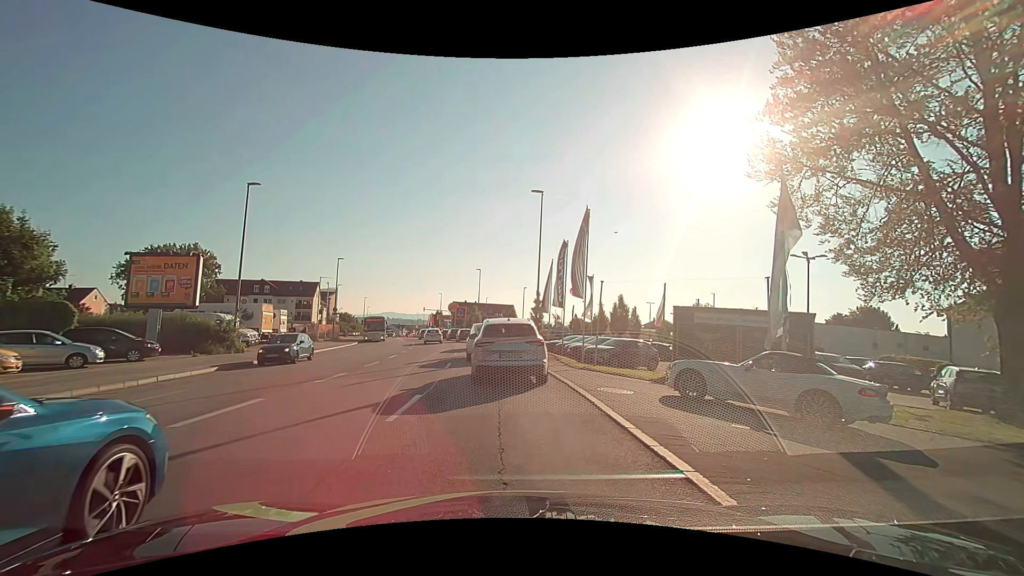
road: tertiary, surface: asphalt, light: Day
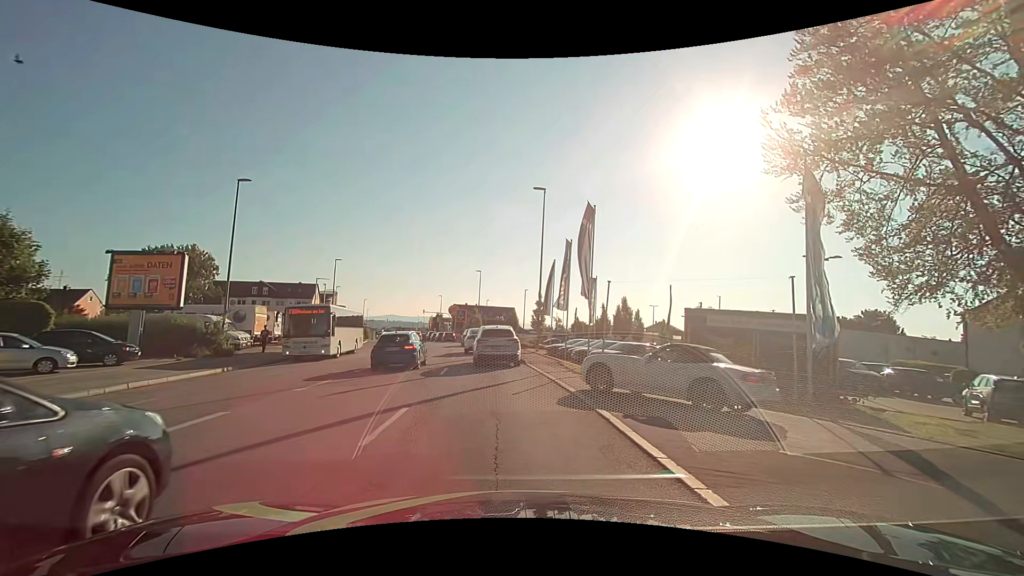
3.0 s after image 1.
(0.0, +1.4) m; +1°
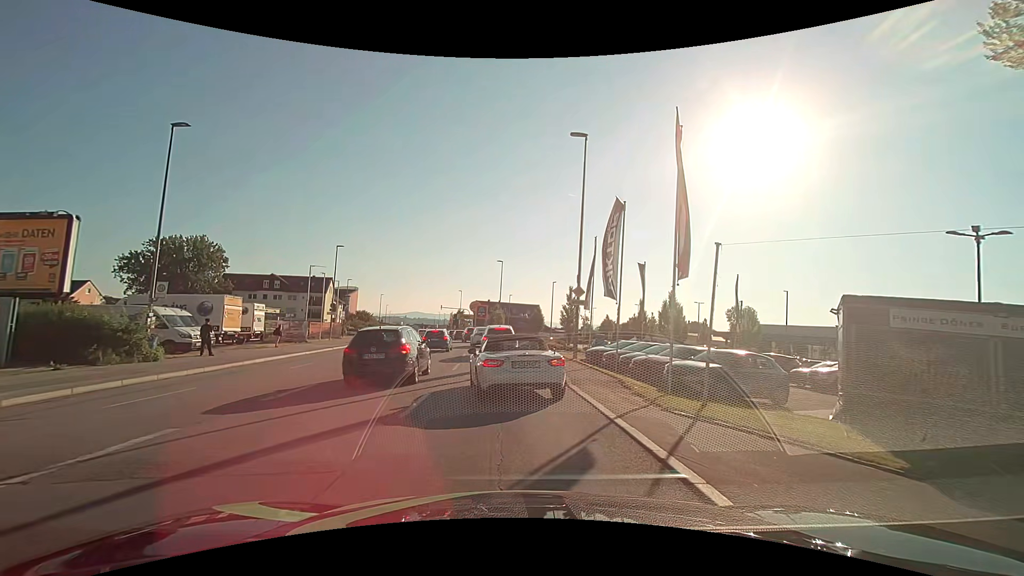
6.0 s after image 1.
(-0.3, +8.6) m; -4°
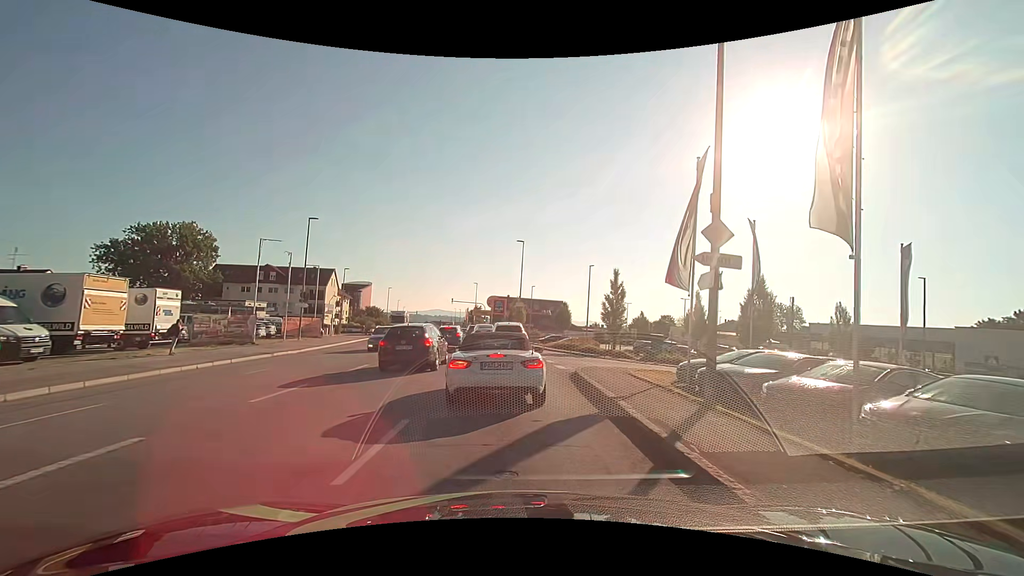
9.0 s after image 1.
(-0.1, +13.0) m; -2°
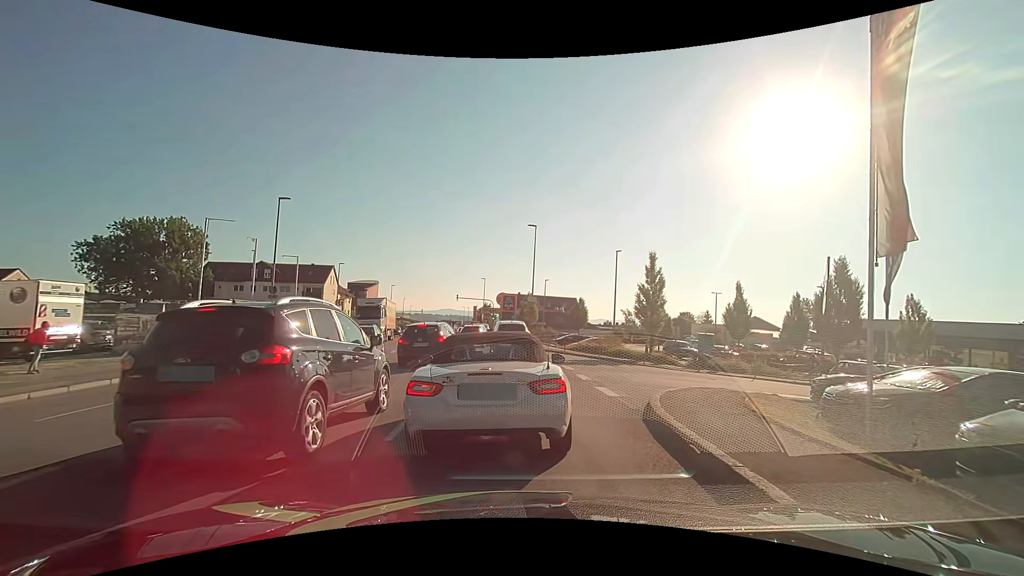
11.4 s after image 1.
(0.0, +6.7) m; 0°
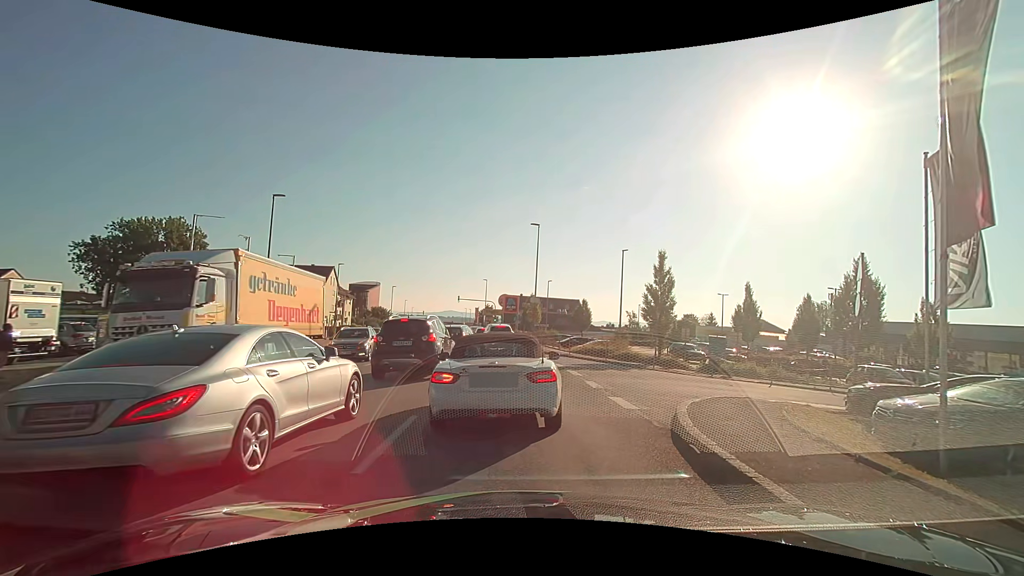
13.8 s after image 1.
(0.0, +1.2) m; 0°
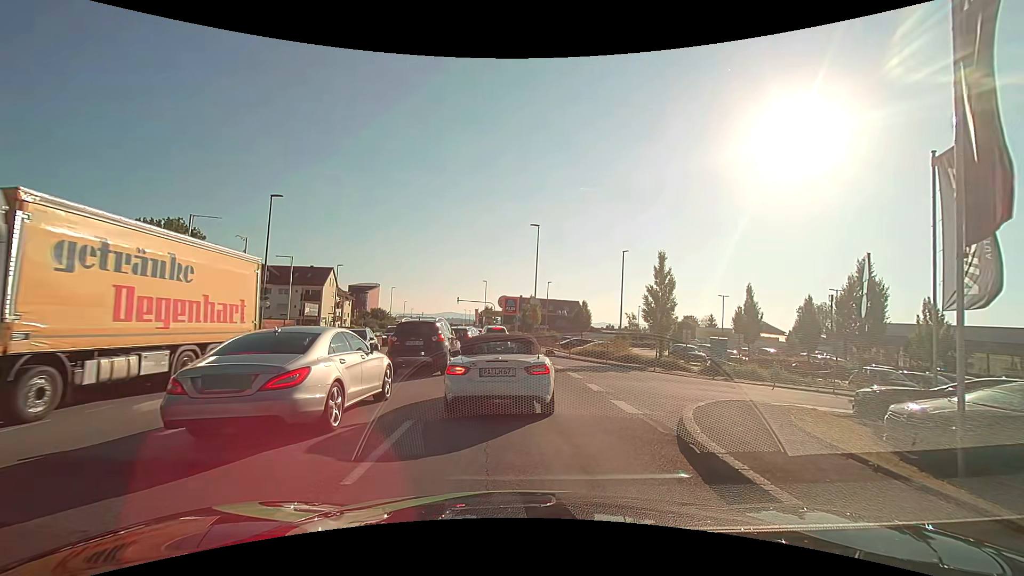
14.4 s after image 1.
(0.0, +0.3) m; 0°
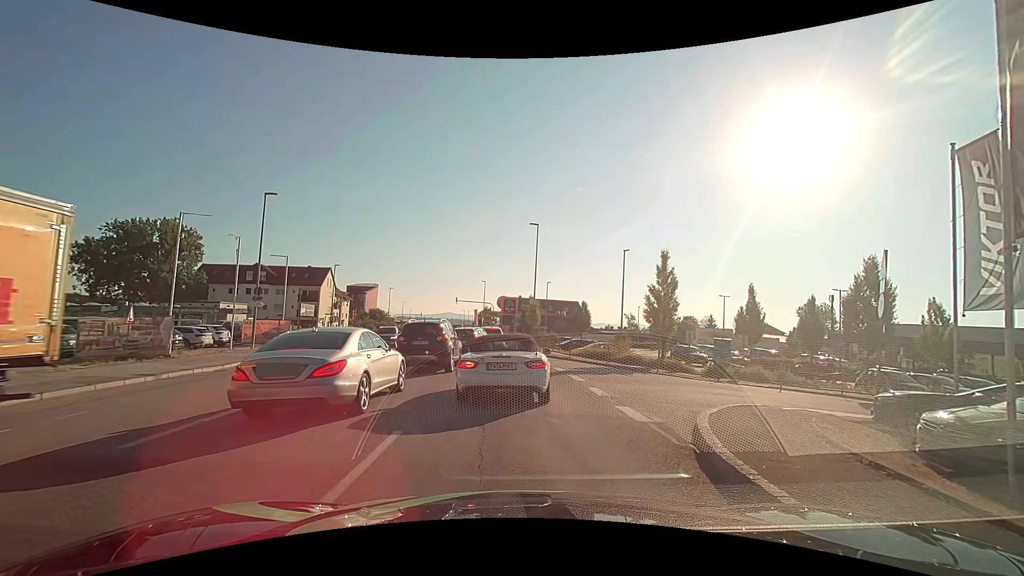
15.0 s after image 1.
(0.0, +0.7) m; 0°
